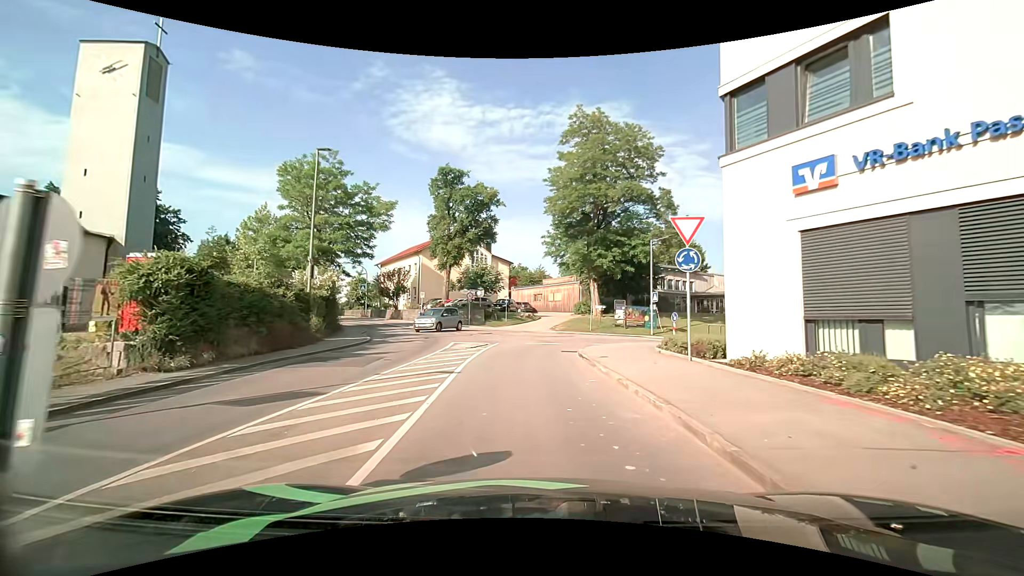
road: tertiary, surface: asphalt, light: Day
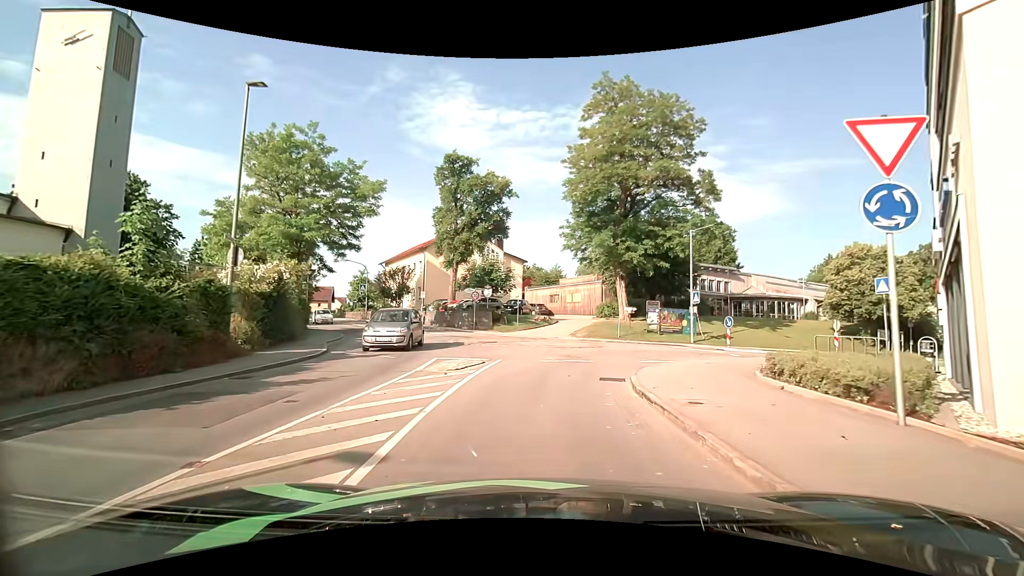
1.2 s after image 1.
(-0.1, +6.2) m; -2°
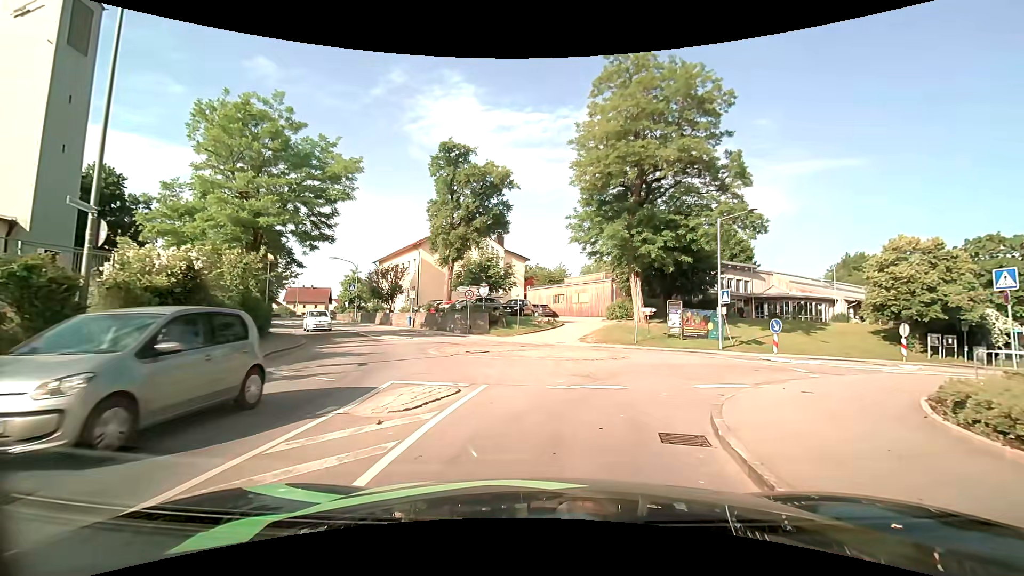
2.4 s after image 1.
(-0.1, +4.6) m; 0°
